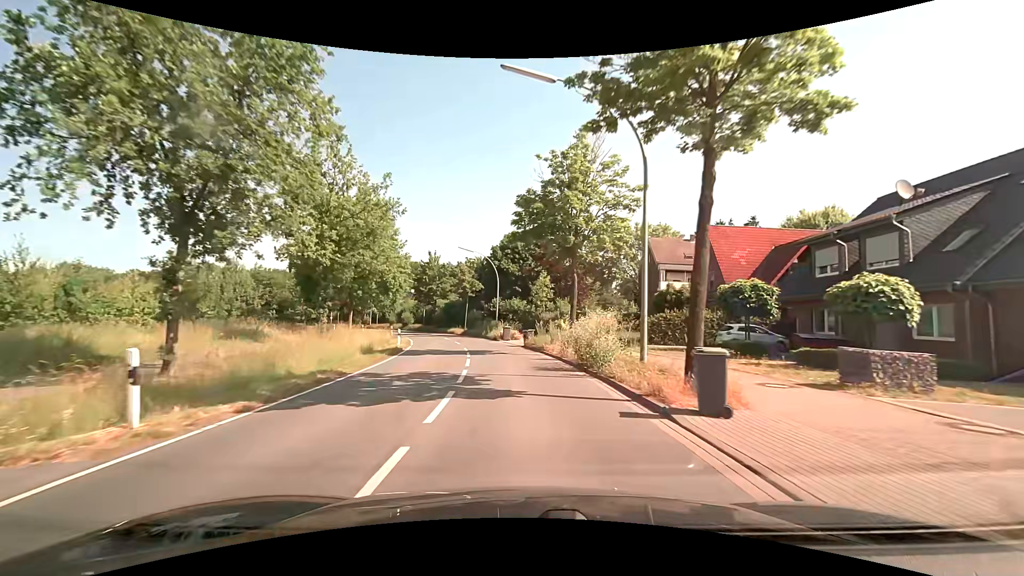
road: secondary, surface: asphalt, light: Day
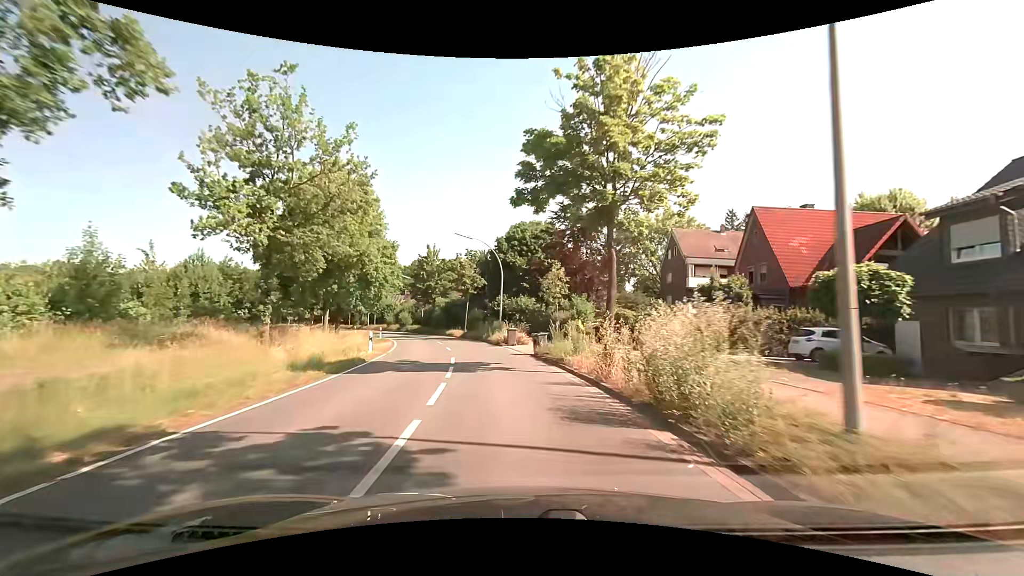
(-0.1, +7.5) m; -1°
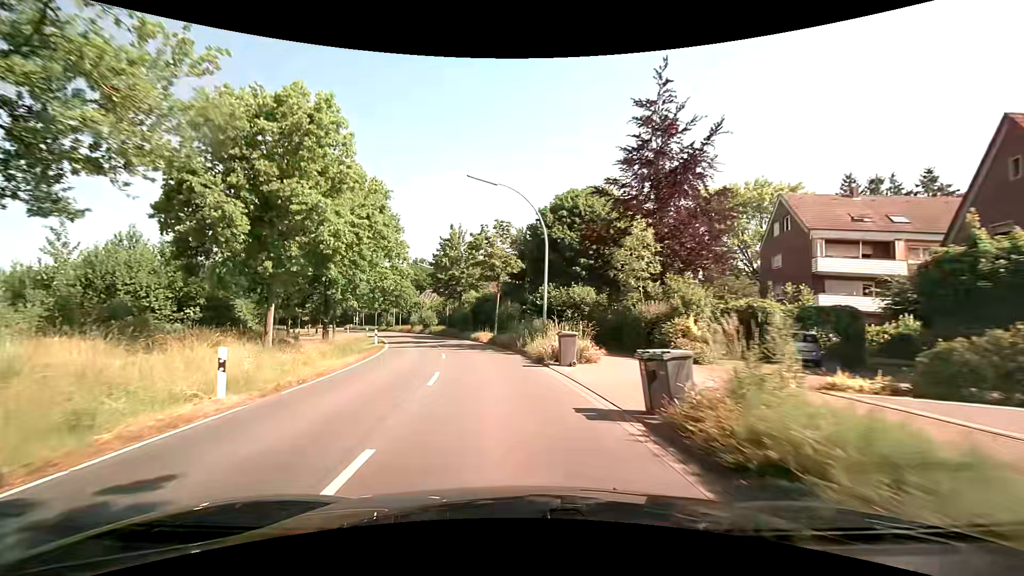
(-0.5, +14.9) m; -5°
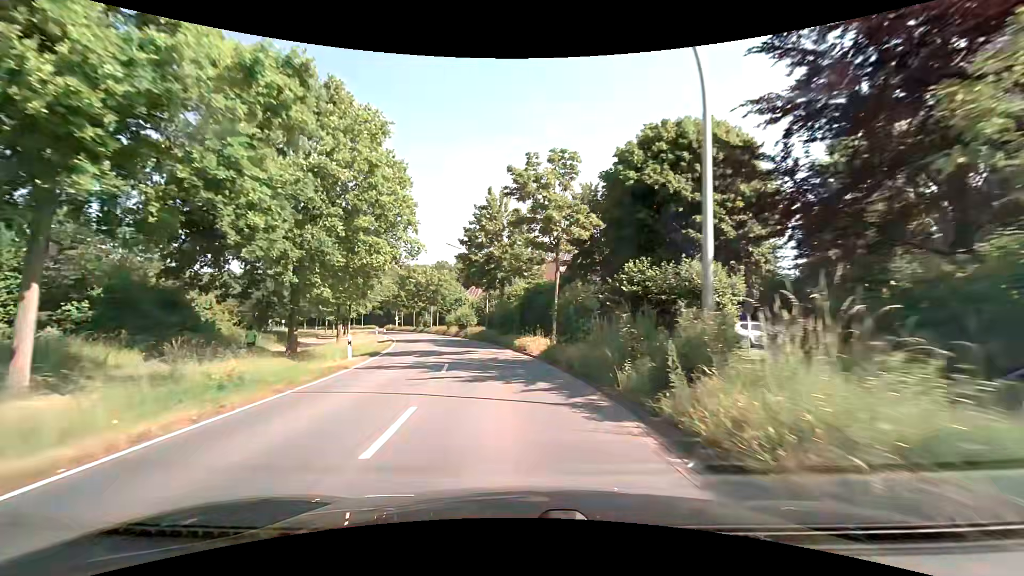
(-0.8, +15.0) m; -6°
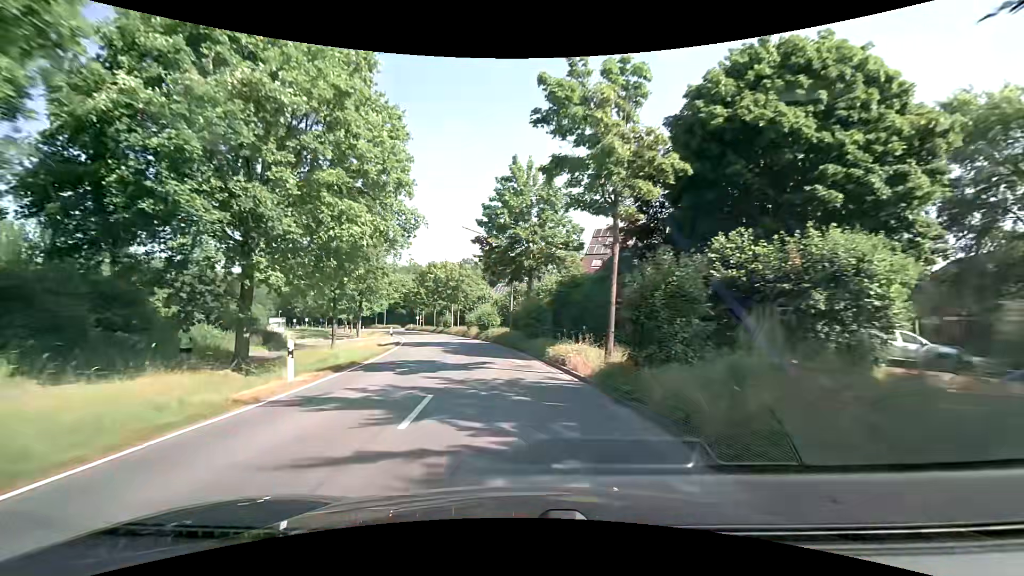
(-0.2, +7.5) m; -3°
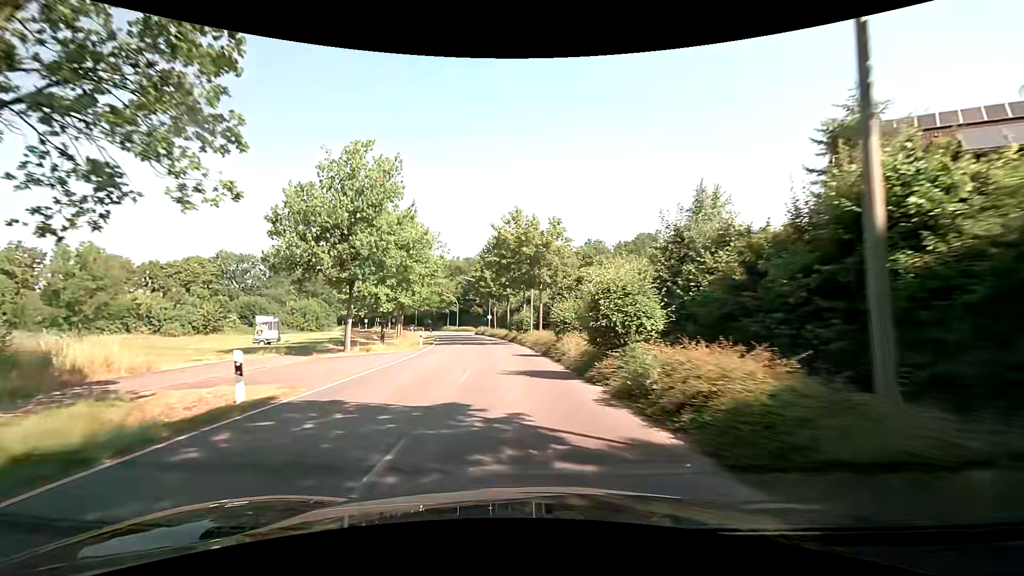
(-2.8, +30.2) m; -11°
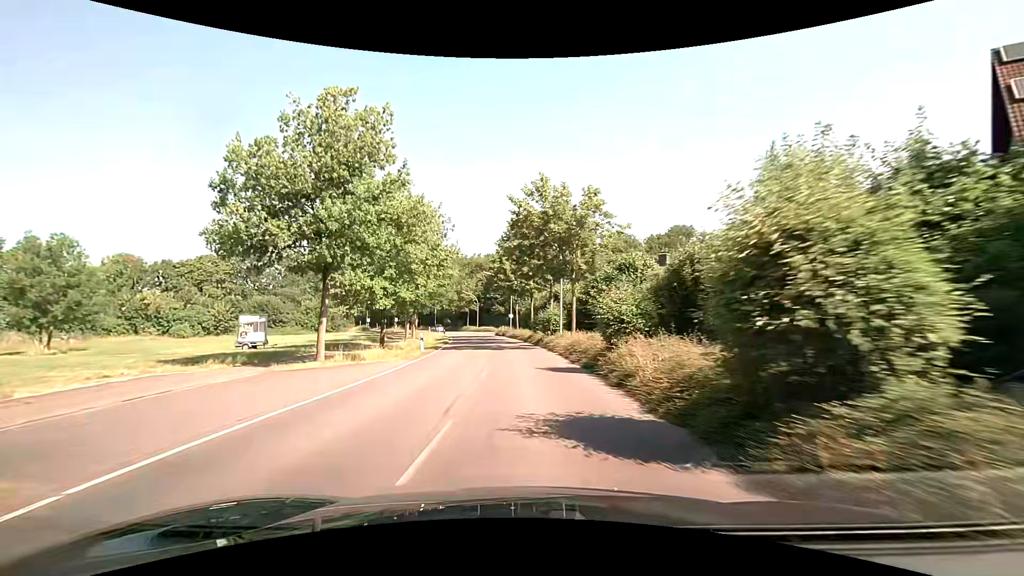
(-0.1, +7.6) m; -2°
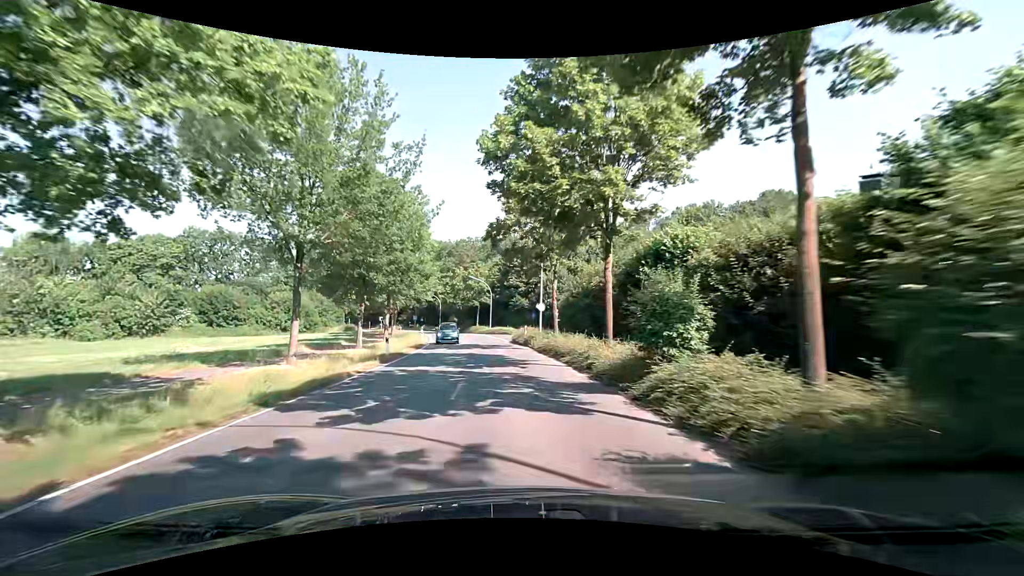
(-1.0, +30.5) m; -3°
(0, +10) (-1, +20) (-2, +30) (-3, +40) (-5, +50) (-6, +60) (-9, +69) (-11, +79) (-14, +89) (-18, +98) m
